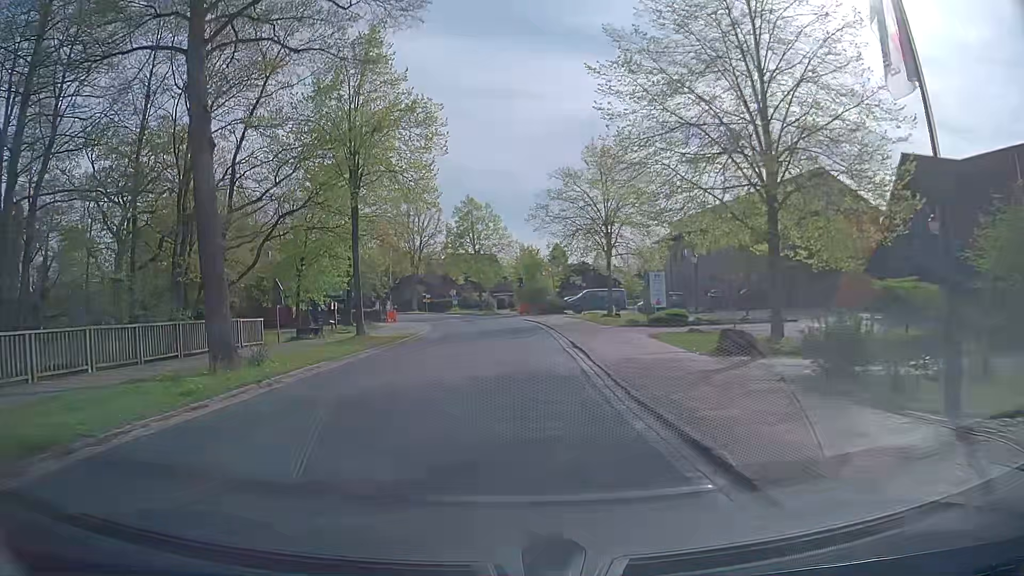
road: secondary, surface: asphalt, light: Day
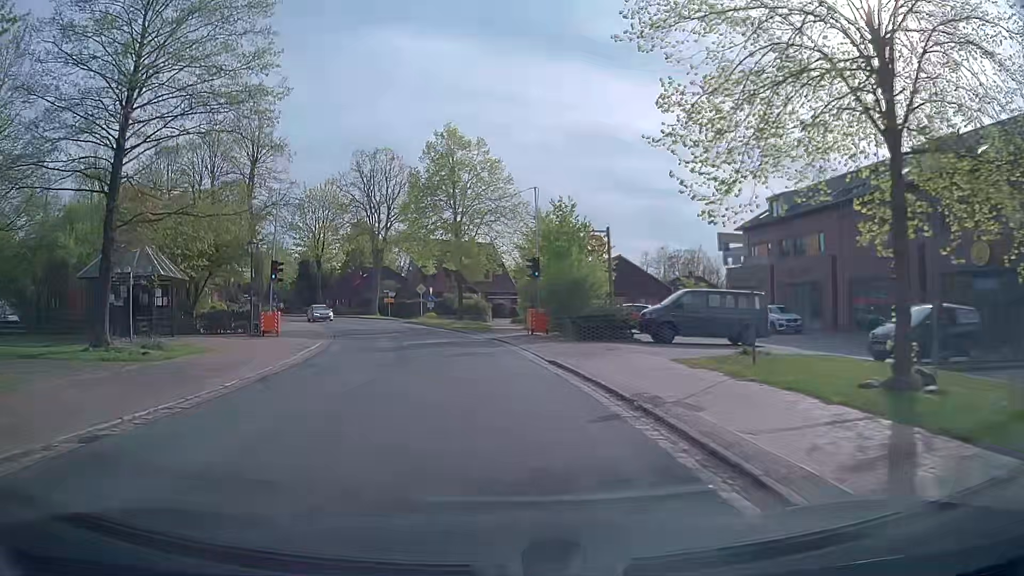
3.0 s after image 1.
(+0.4, +30.7) m; 0°
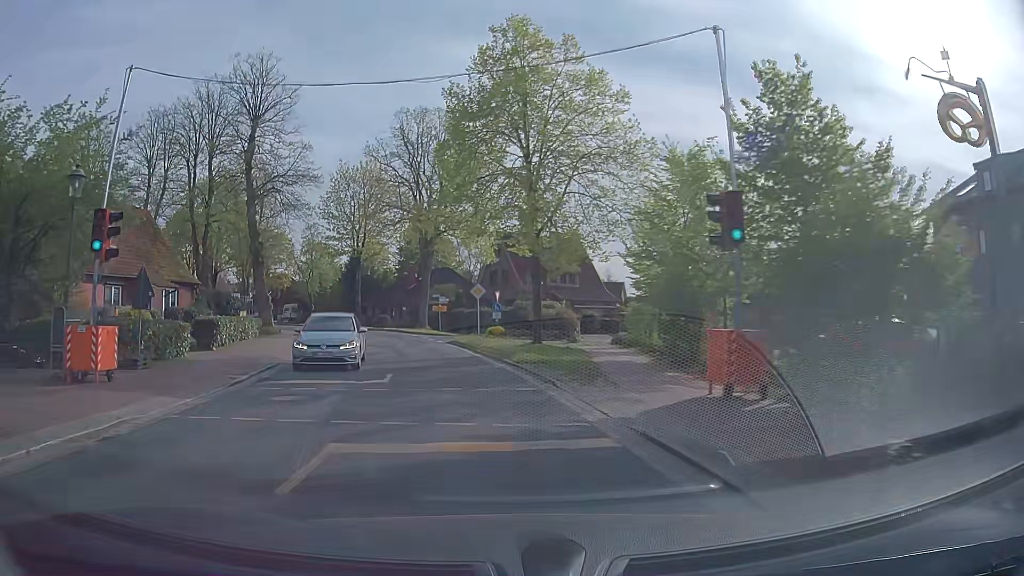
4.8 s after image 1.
(-0.7, +18.3) m; -6°
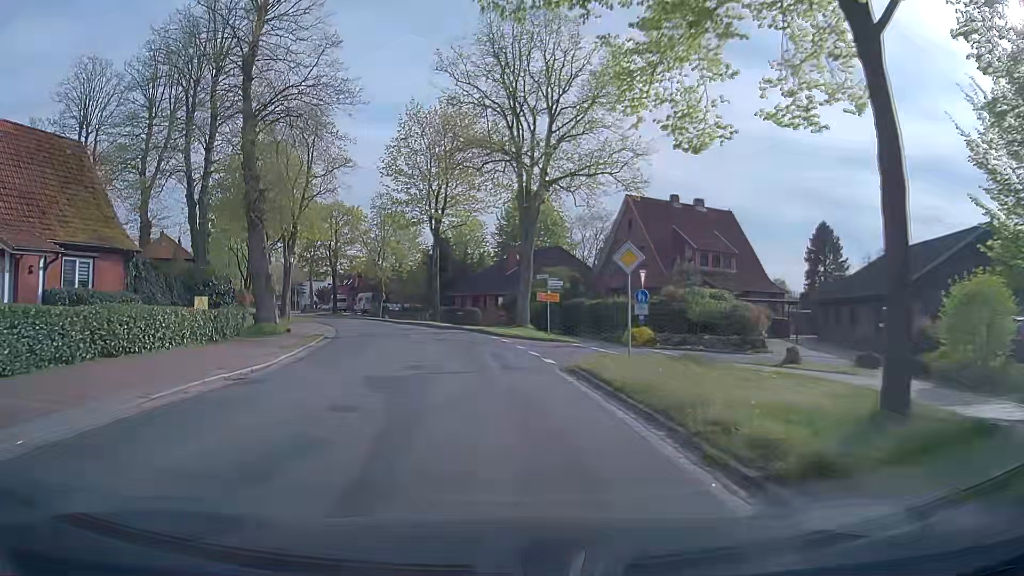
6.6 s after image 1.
(-1.6, +18.3) m; -9°
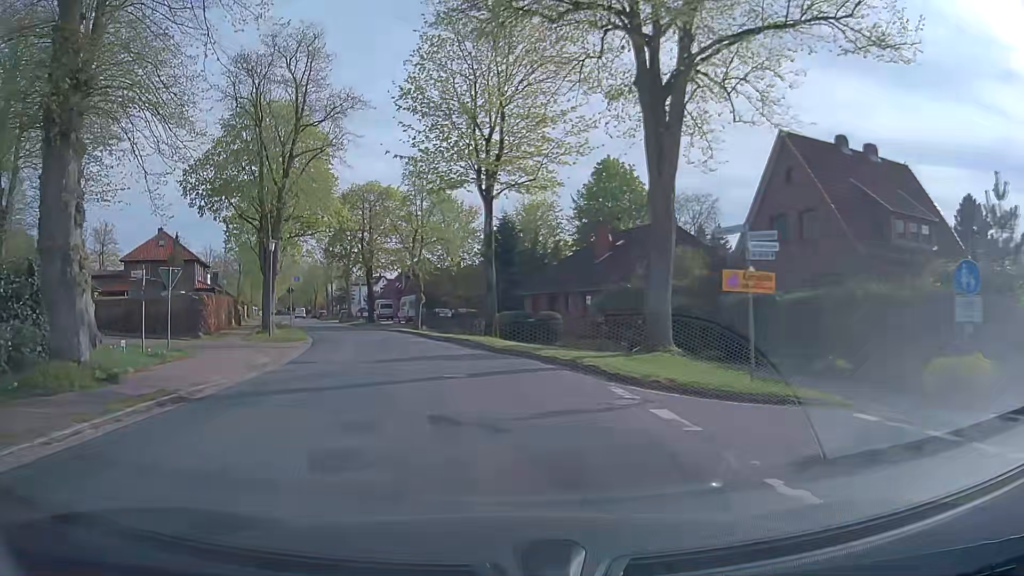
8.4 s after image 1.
(-1.0, +18.4) m; -7°
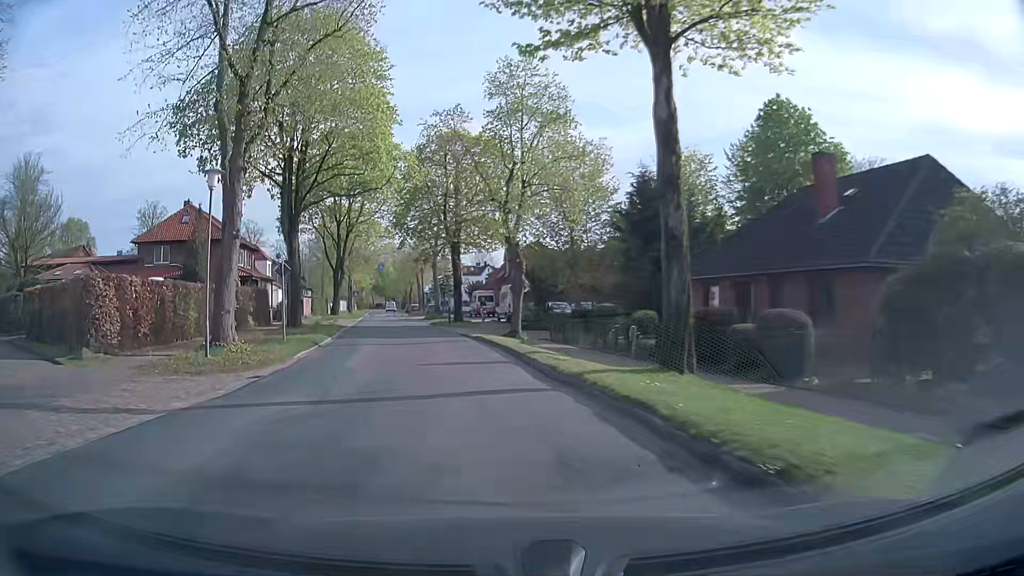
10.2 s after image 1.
(-1.3, +18.5) m; -9°
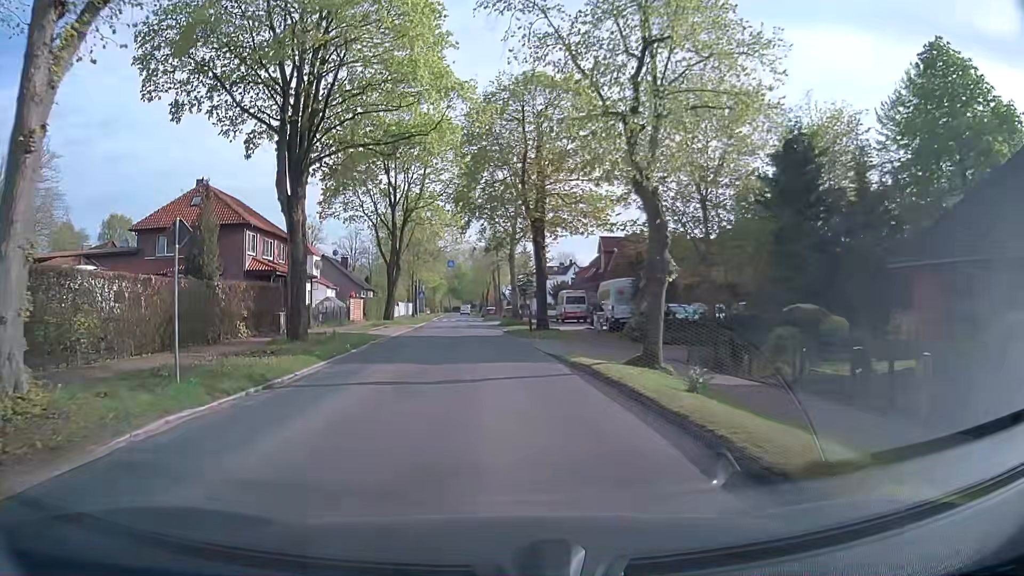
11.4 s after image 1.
(-0.9, +12.6) m; -7°
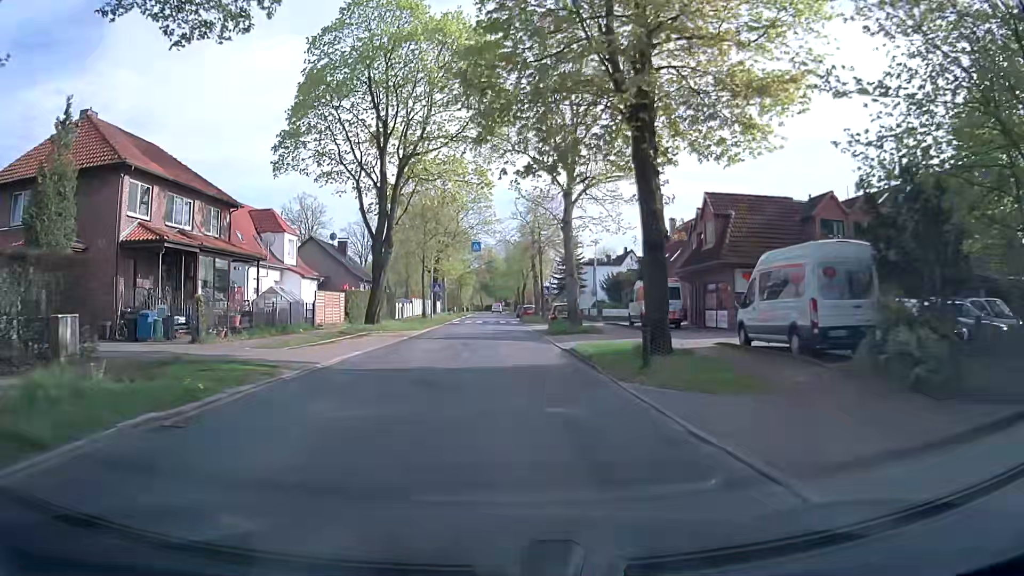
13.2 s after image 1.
(-0.9, +19.5) m; -3°
(0, +10) (0, +20) (-1, +30) (-1, +40) (-1, +50) (-2, +60) (-2, +70) (-2, +80) (-2, +90) (-3, +100) m
